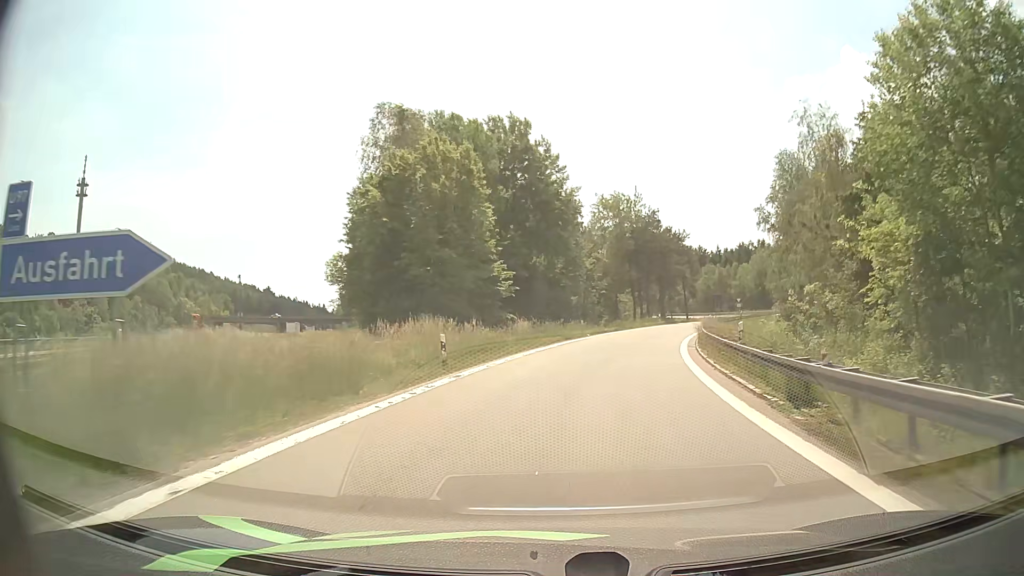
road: motorway_link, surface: asphalt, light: Day
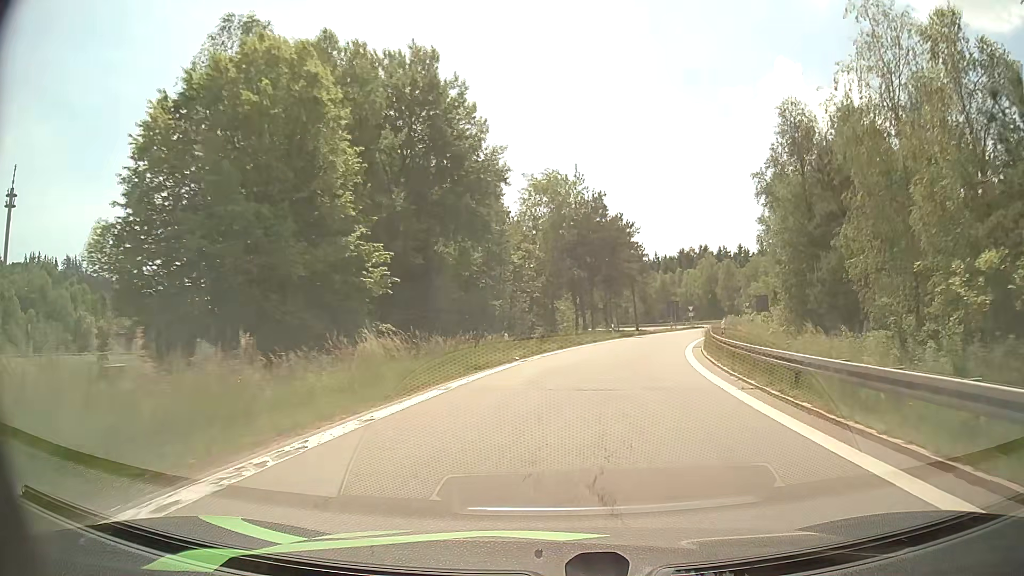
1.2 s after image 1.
(+0.8, +17.1) m; +5°
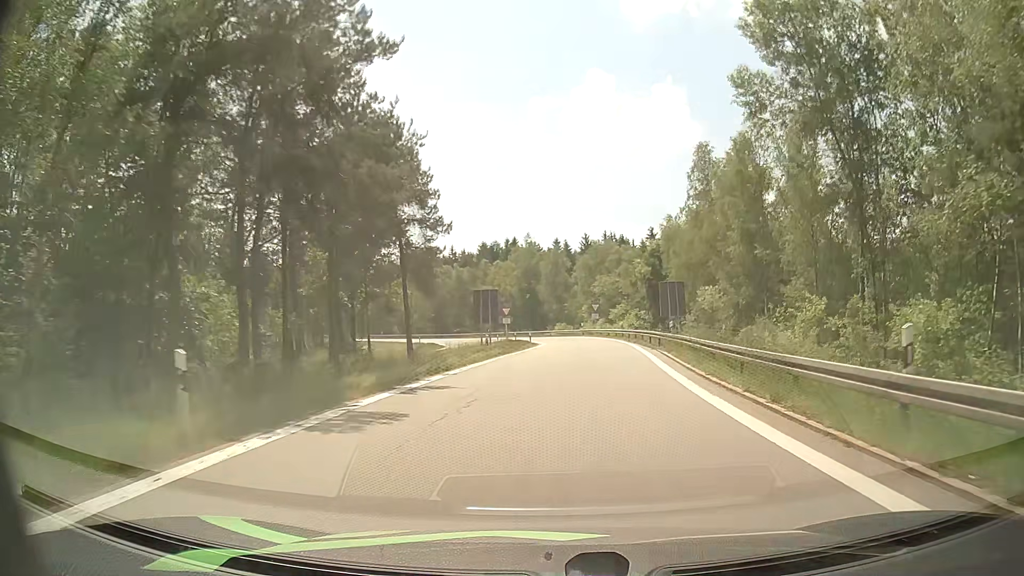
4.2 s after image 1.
(+6.7, +41.6) m; +18°
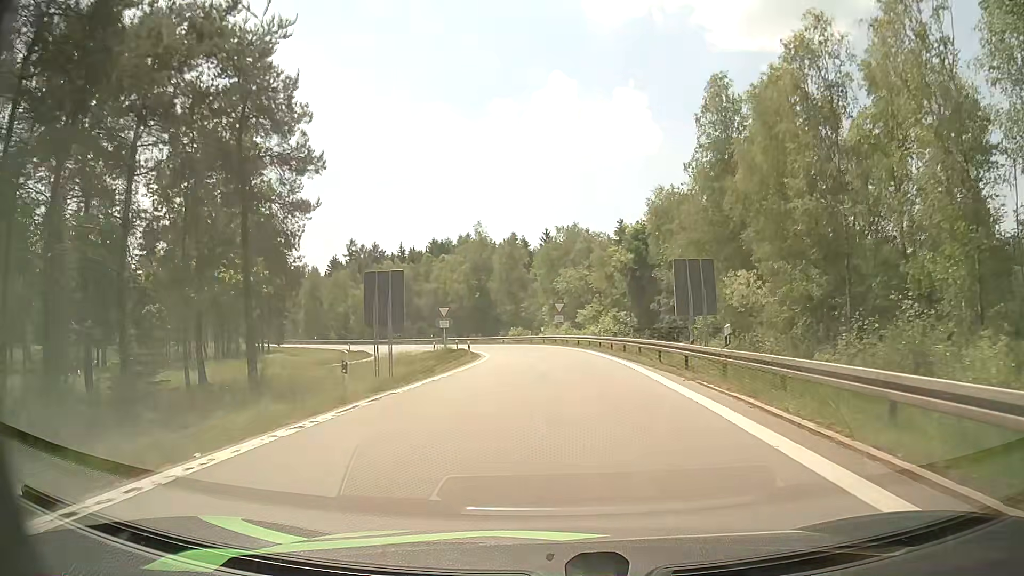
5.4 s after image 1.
(+0.5, +16.1) m; +2°
